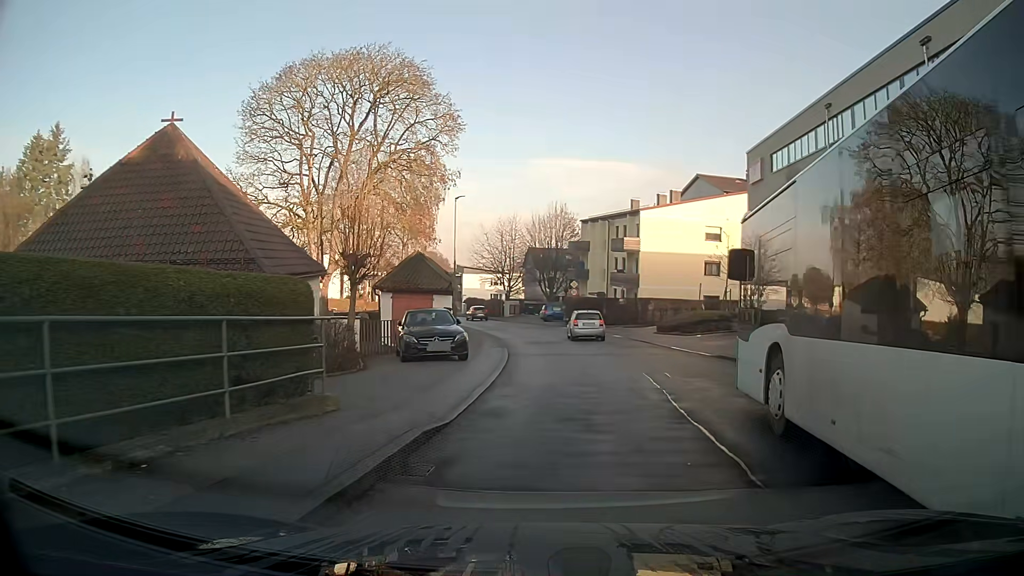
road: unclassified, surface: asphalt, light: Day
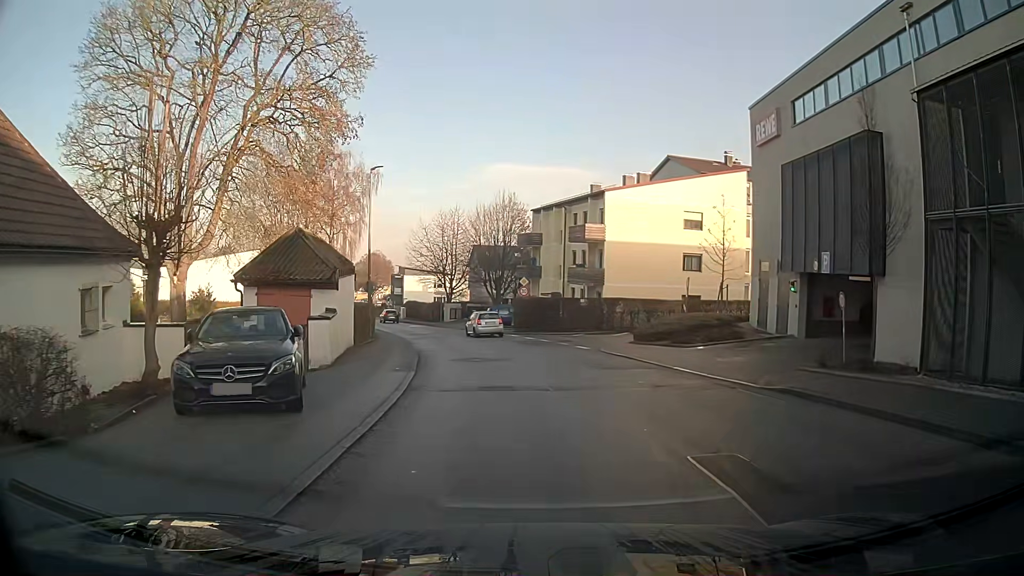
(+0.5, +9.7) m; +4°
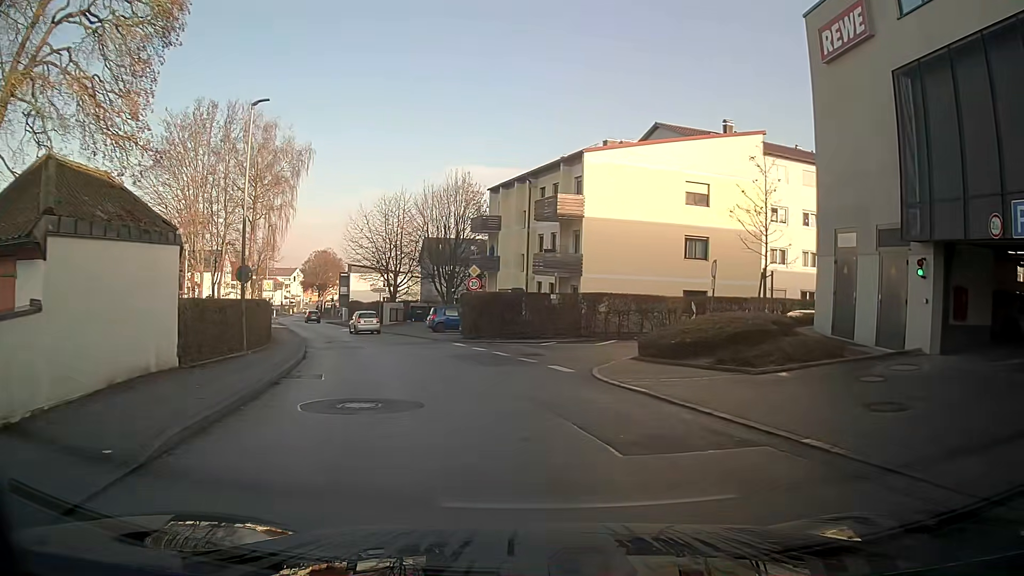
(+0.3, +10.8) m; +3°
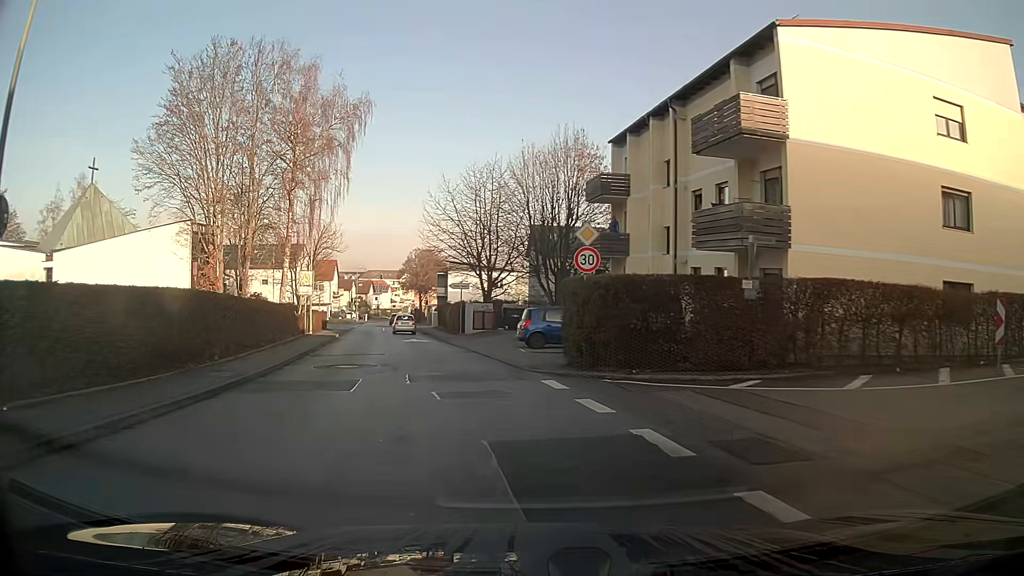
(-0.9, +15.1) m; -11°
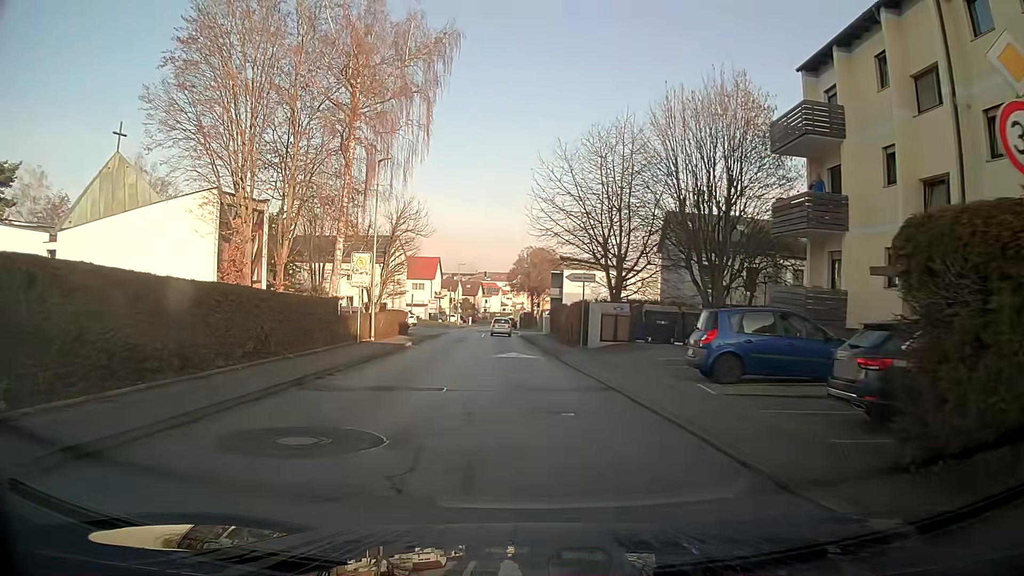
(-1.2, +11.8) m; -10°
(0, +10) (-1, +20) (-1, +30) (-1, +40) (-2, +50) (-2, +60) (-2, +70) (-3, +80) (-2, +90) (-2, +100) m
